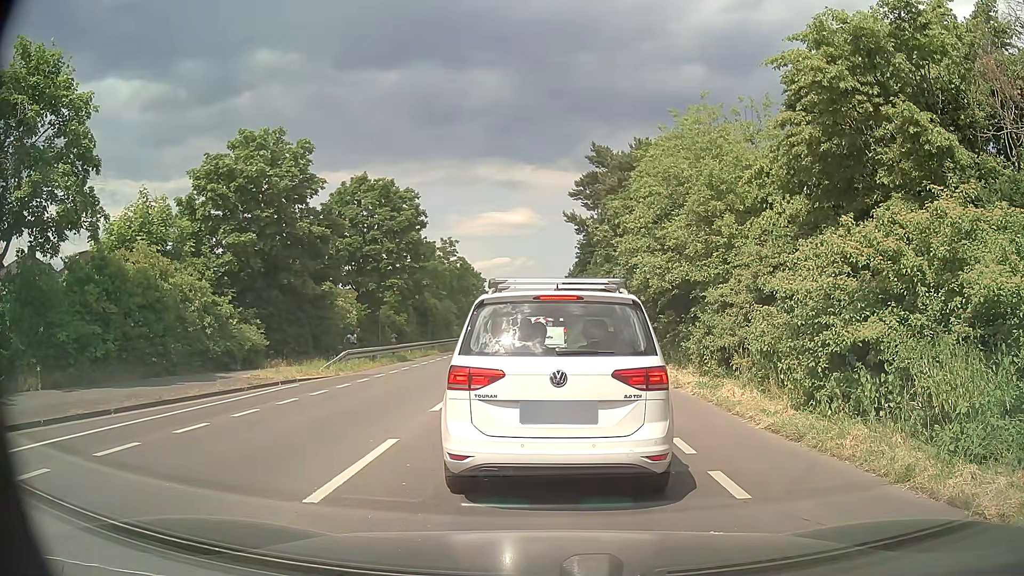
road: secondary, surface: asphalt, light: Day
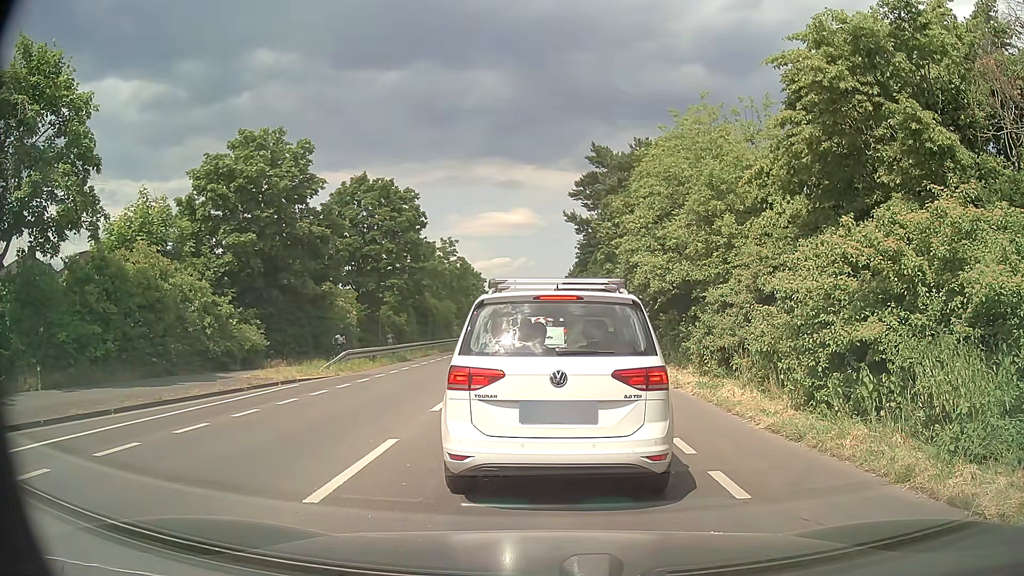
(0.0, 0.0) m; 0°
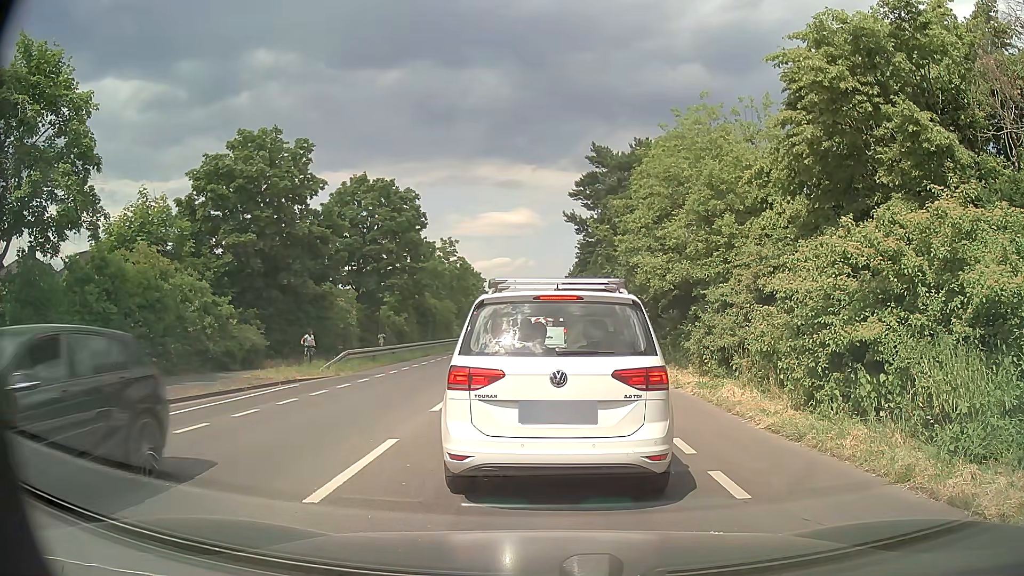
(0.0, 0.0) m; 0°
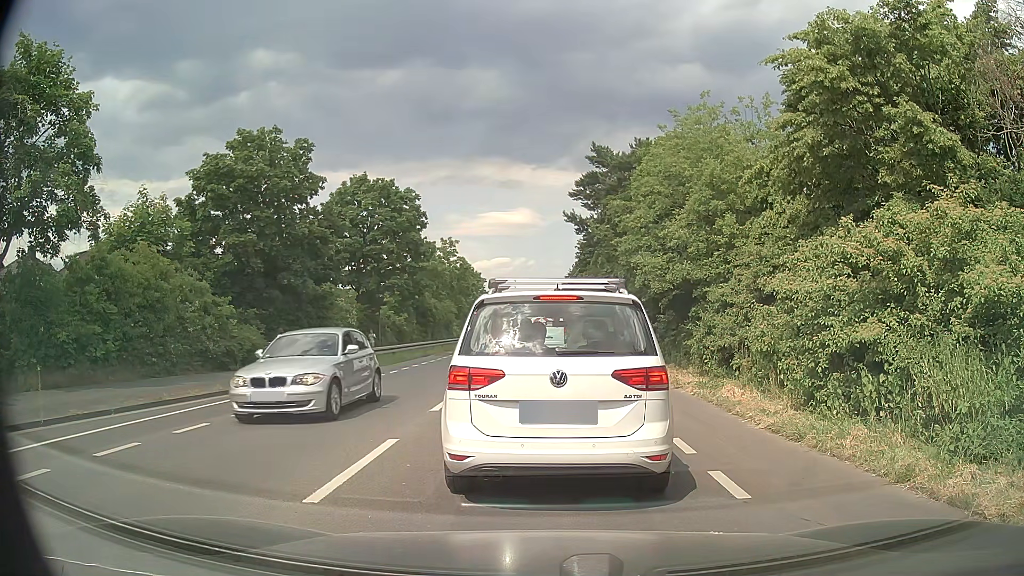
(0.0, 0.0) m; 0°
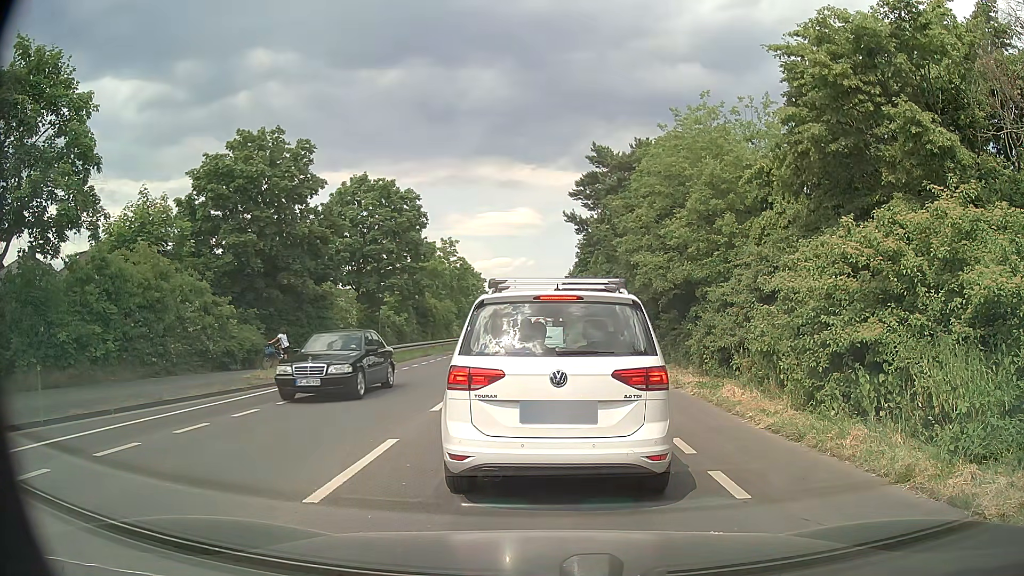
(0.0, 0.0) m; 0°
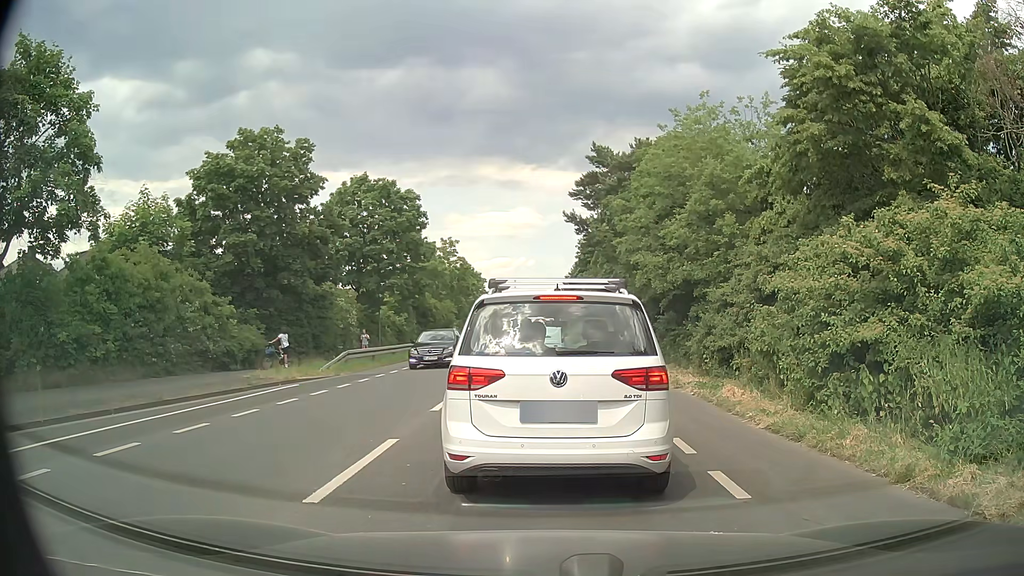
(0.0, 0.0) m; 0°
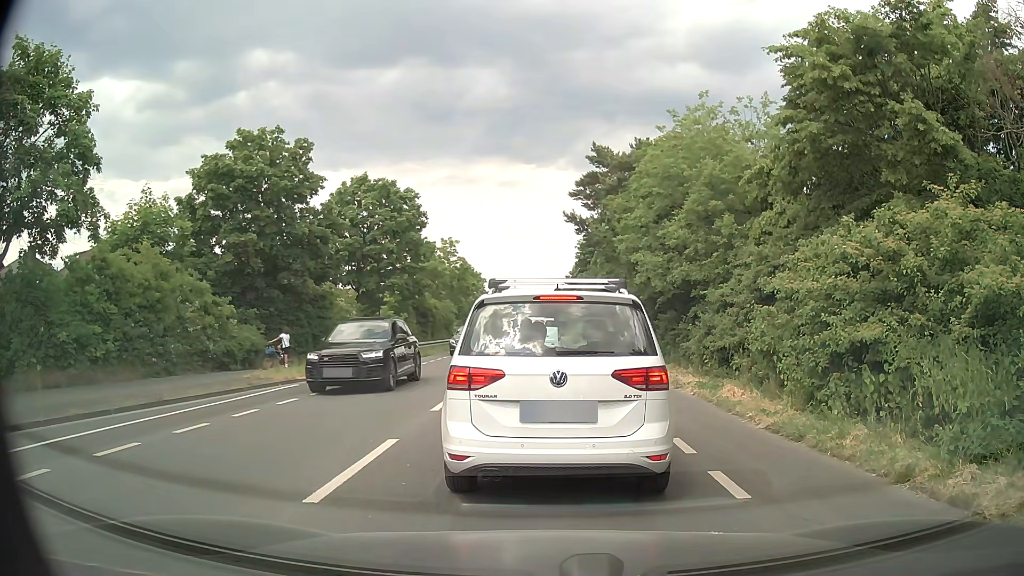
(0.0, 0.0) m; 0°
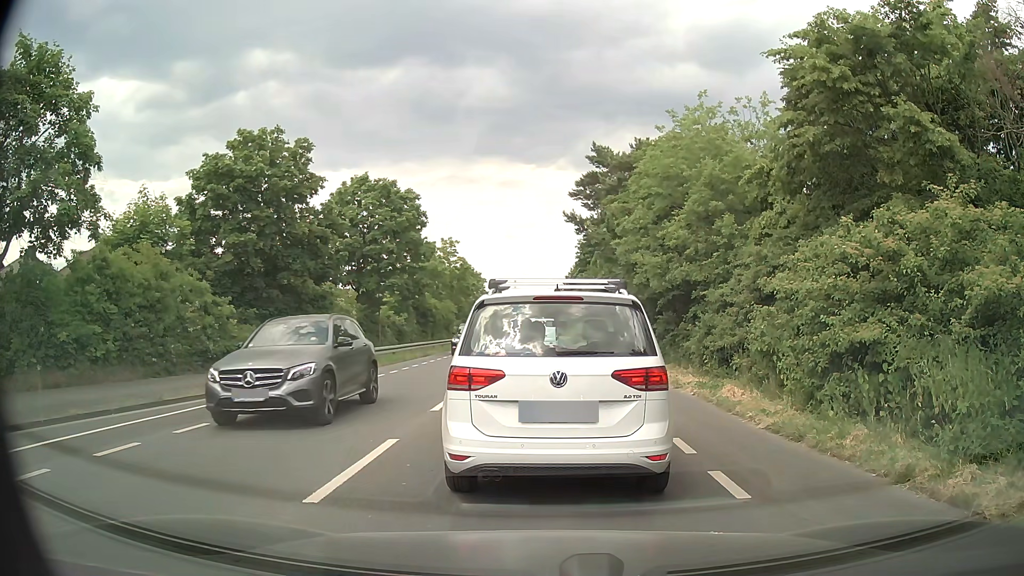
(0.0, 0.0) m; 0°
